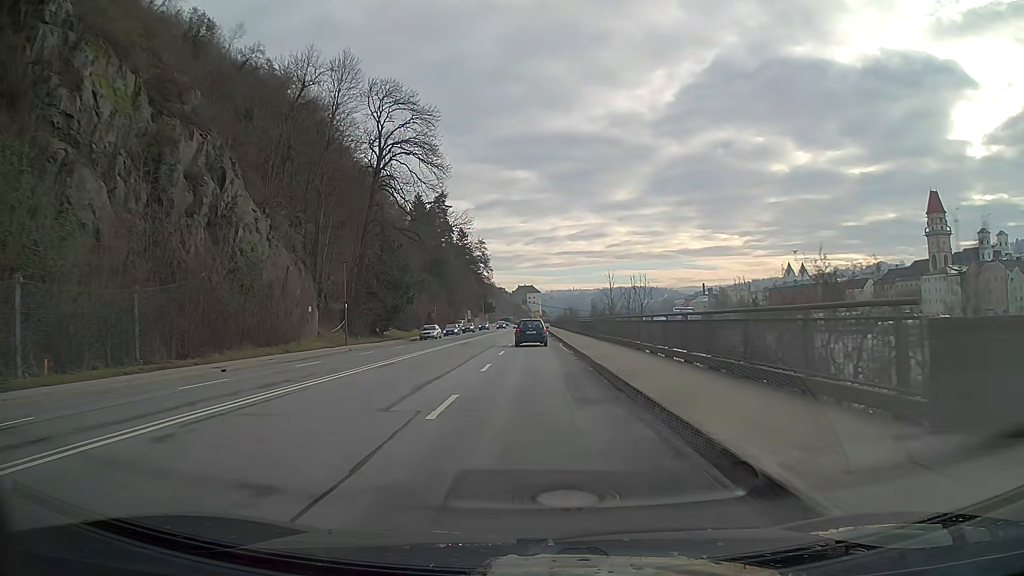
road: primary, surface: asphalt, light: Day
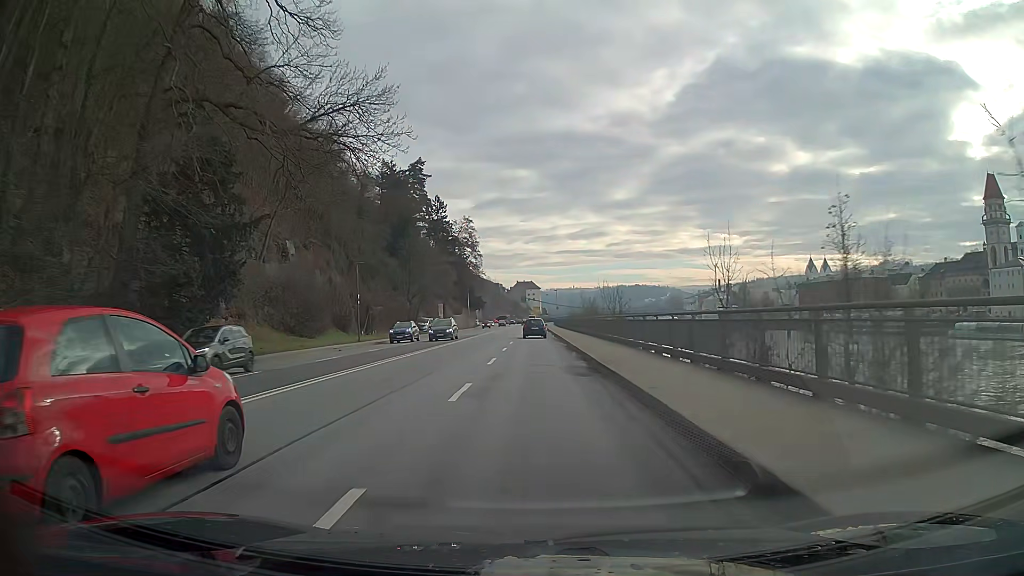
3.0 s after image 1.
(0.0, +43.1) m; 0°
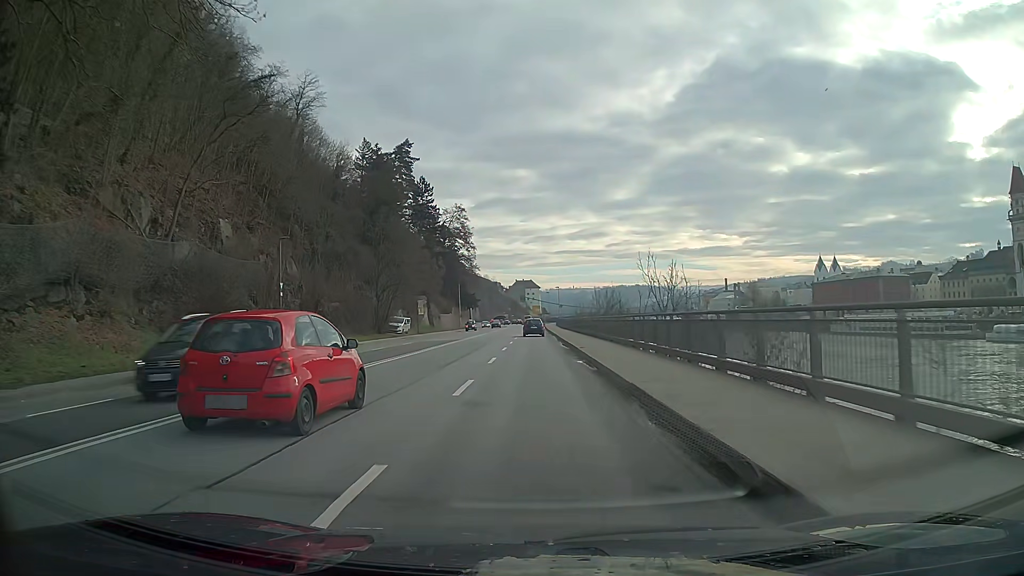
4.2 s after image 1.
(0.0, +17.3) m; 0°
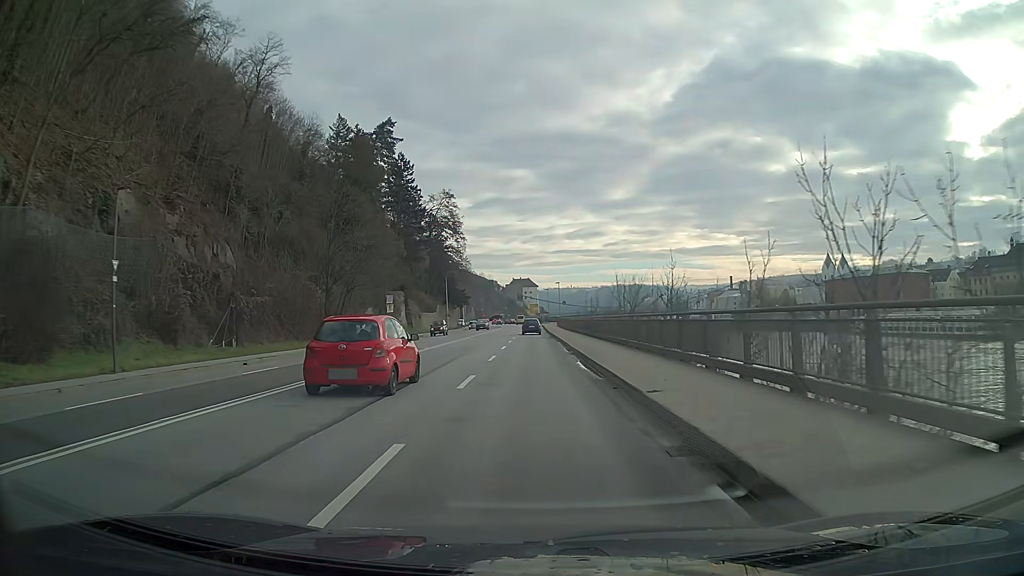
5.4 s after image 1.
(0.0, +16.6) m; 0°
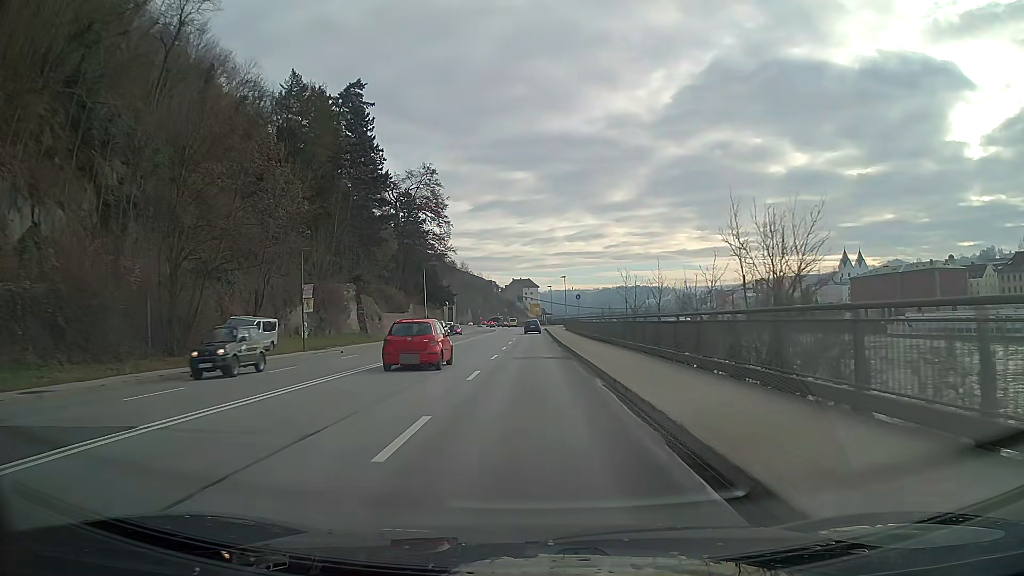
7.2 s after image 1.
(0.0, +24.8) m; 0°
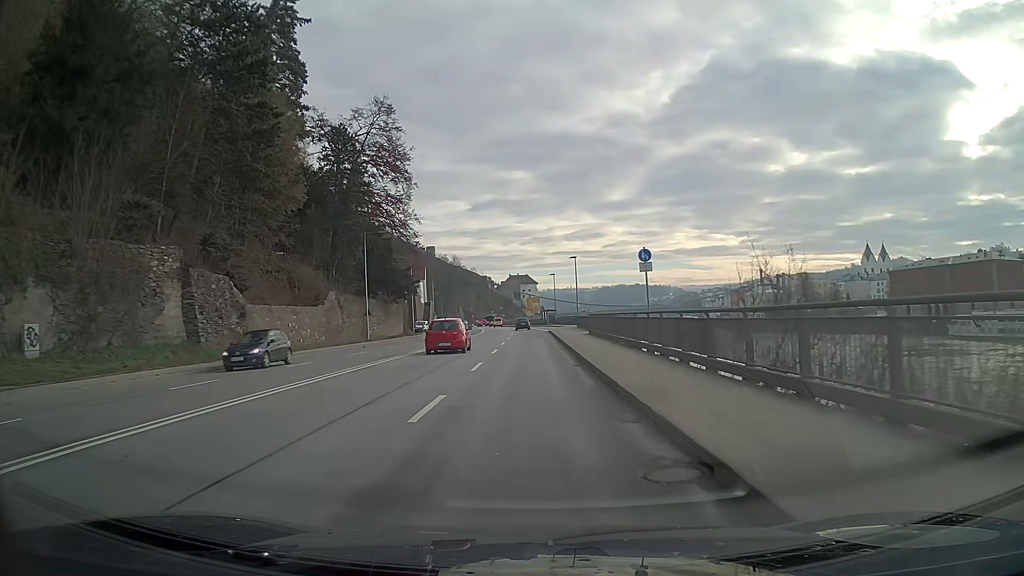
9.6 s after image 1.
(+0.1, +33.6) m; 0°
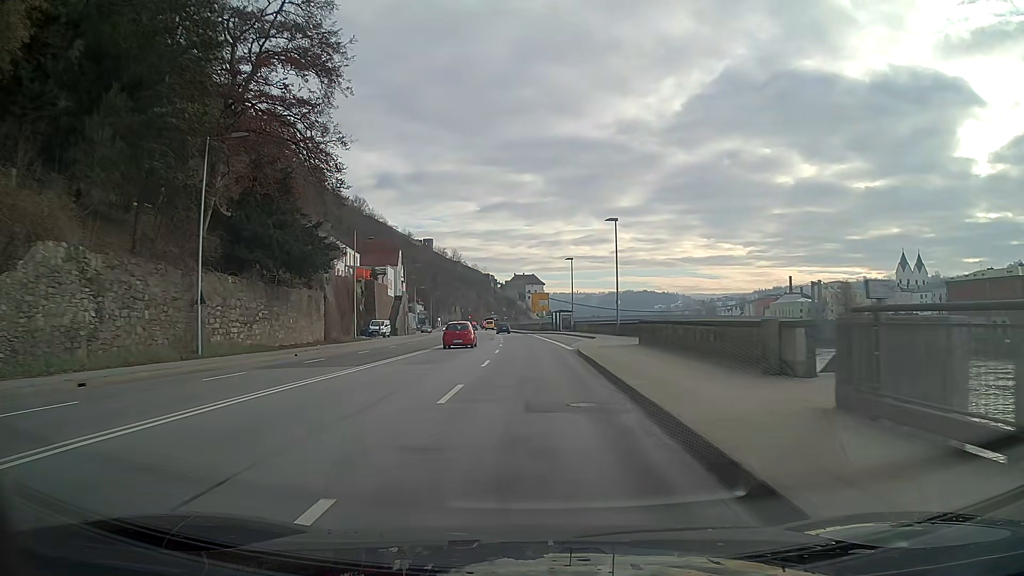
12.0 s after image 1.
(-0.1, +34.2) m; 0°
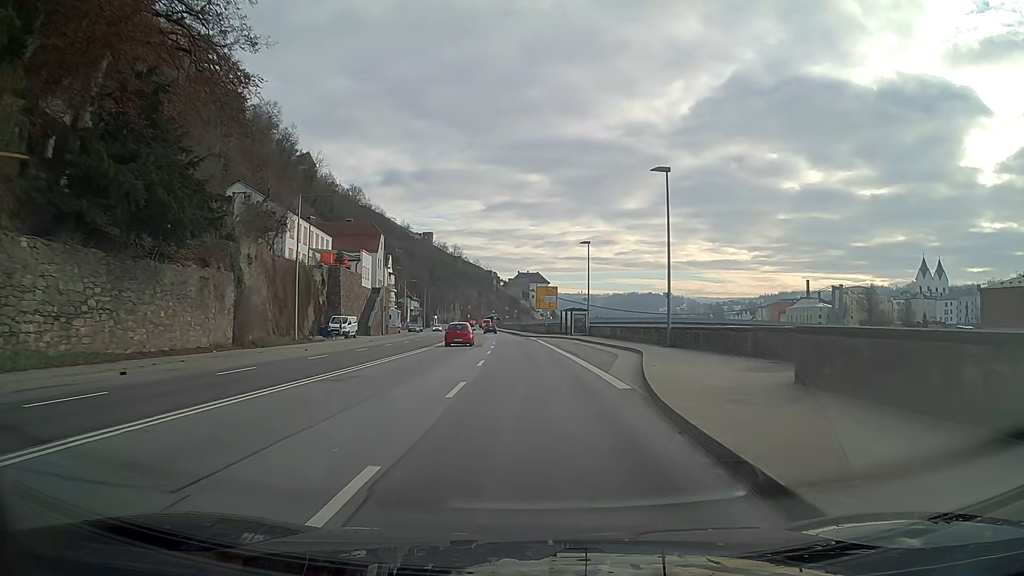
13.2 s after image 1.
(0.0, +16.8) m; 0°
